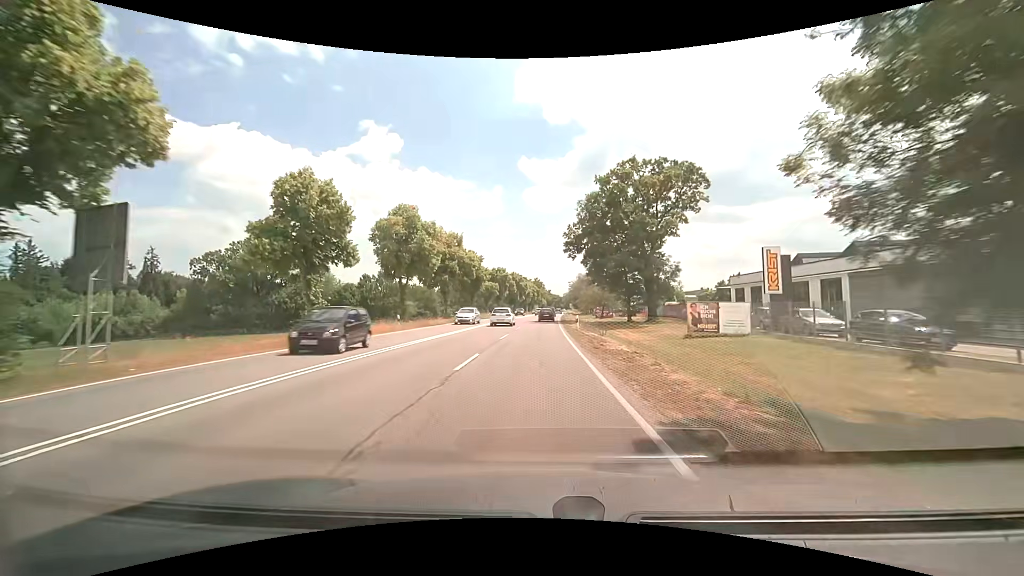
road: secondary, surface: asphalt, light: Day
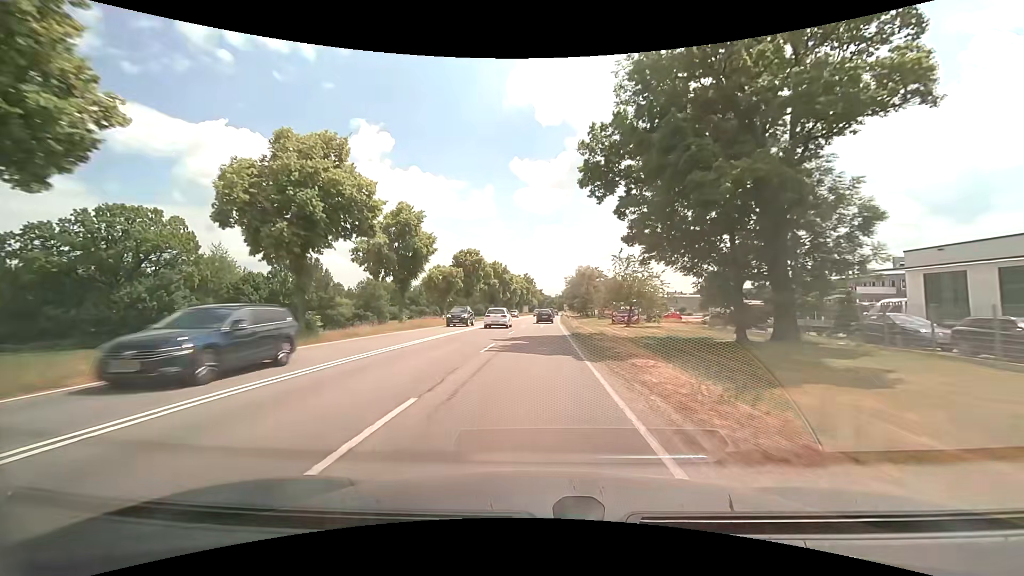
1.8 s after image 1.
(+0.1, +31.5) m; +1°
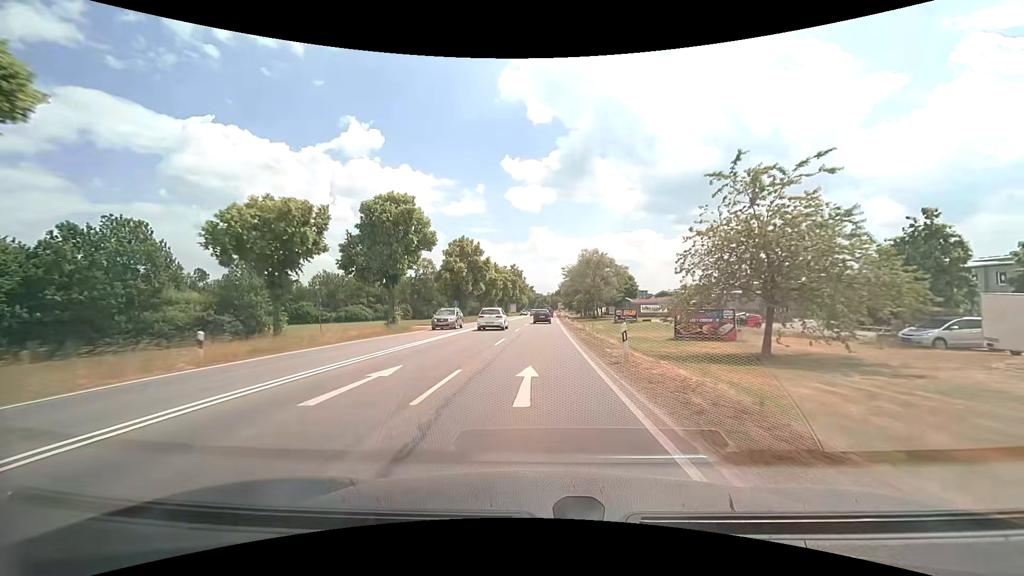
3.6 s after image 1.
(+0.3, +32.3) m; +1°
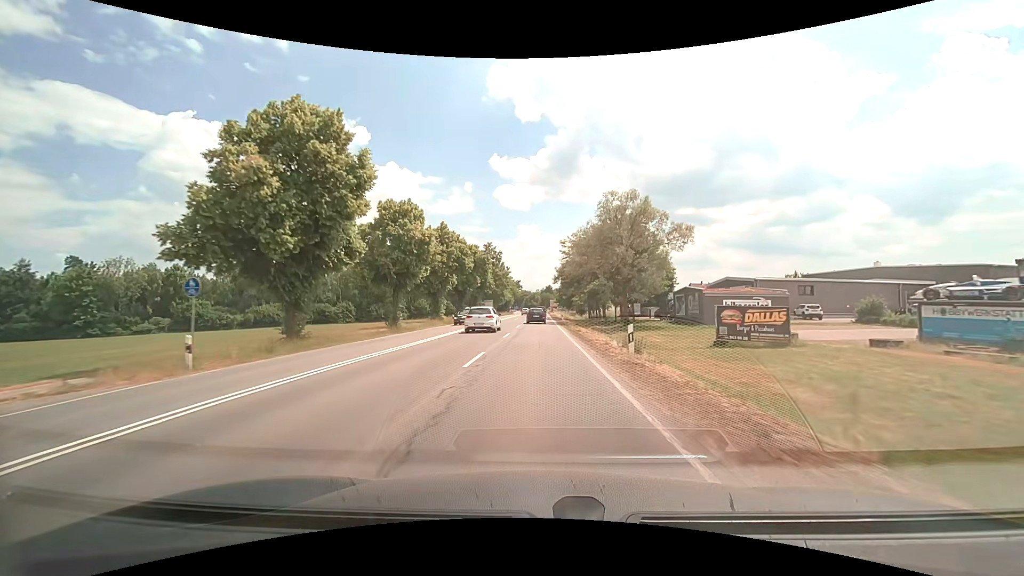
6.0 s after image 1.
(+0.3, +43.4) m; +1°
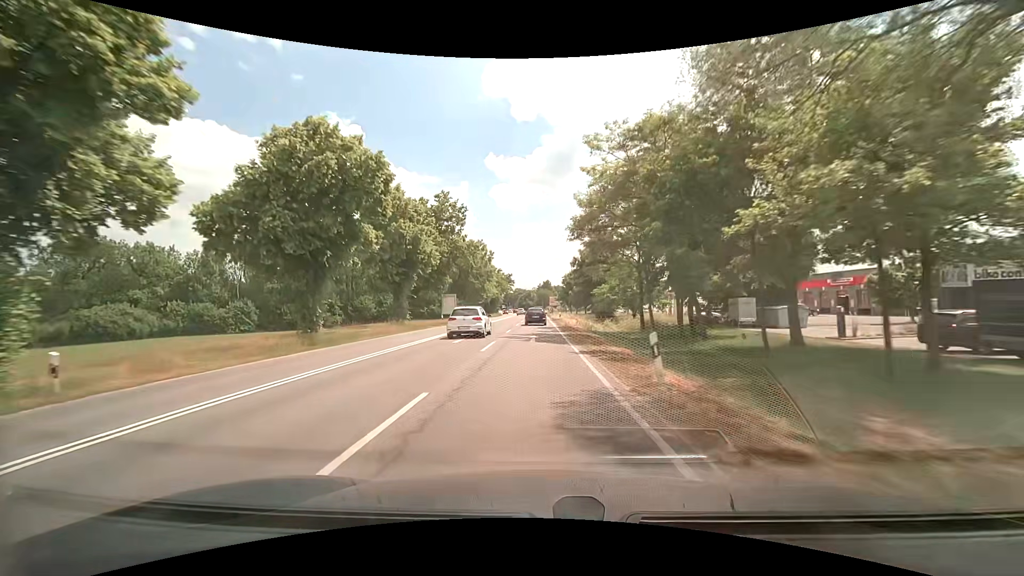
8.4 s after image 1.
(+0.3, +43.2) m; 0°
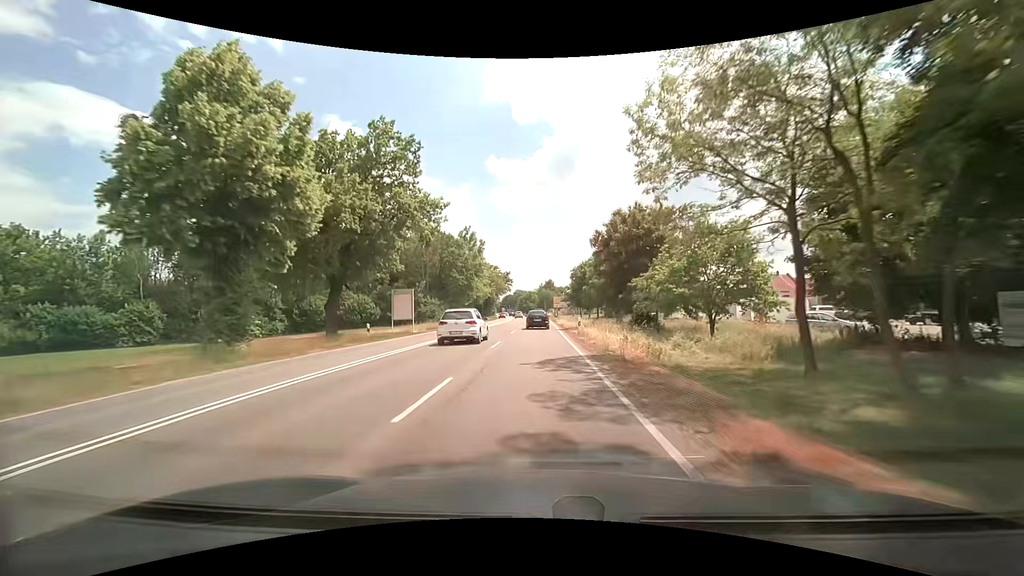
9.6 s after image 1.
(0.0, +22.0) m; 0°
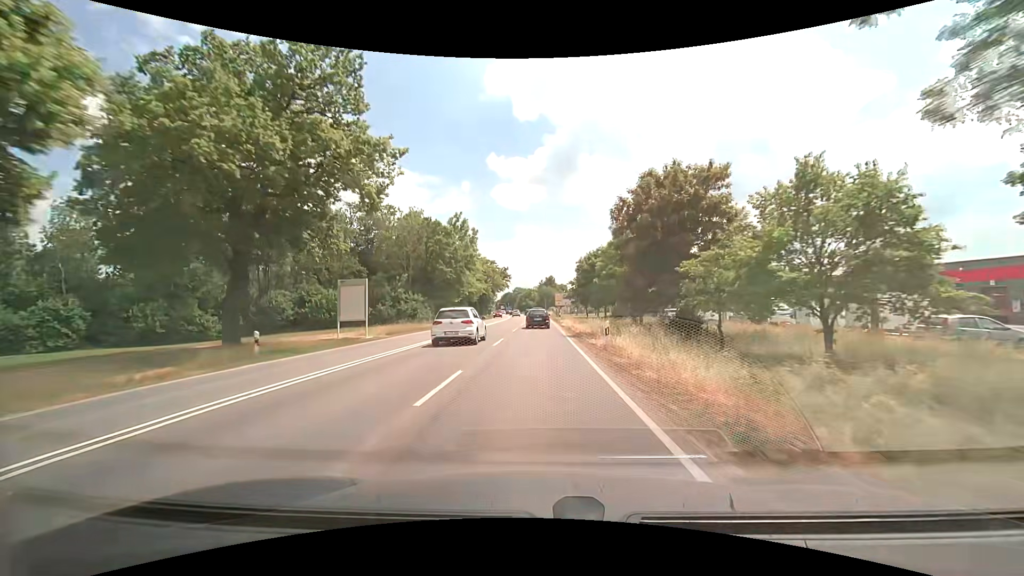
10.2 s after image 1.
(0.0, +11.0) m; 0°
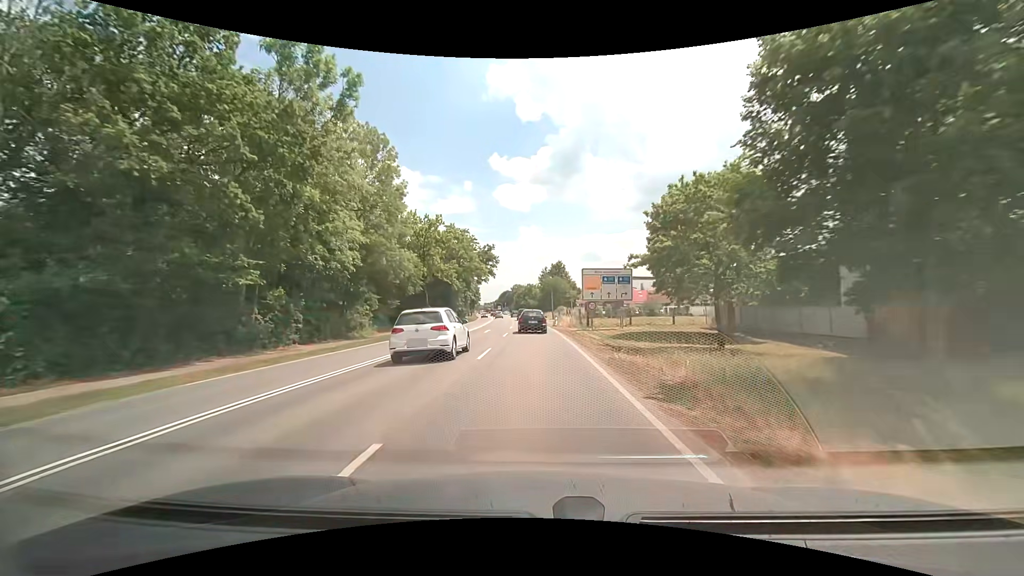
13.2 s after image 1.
(-0.1, +54.7) m; -1°
(0, +10) (0, +20) (0, +30) (0, +40) (-1, +50) (-1, +60) (-2, +70) (-2, +80) (-3, +90) (-4, +100) m
